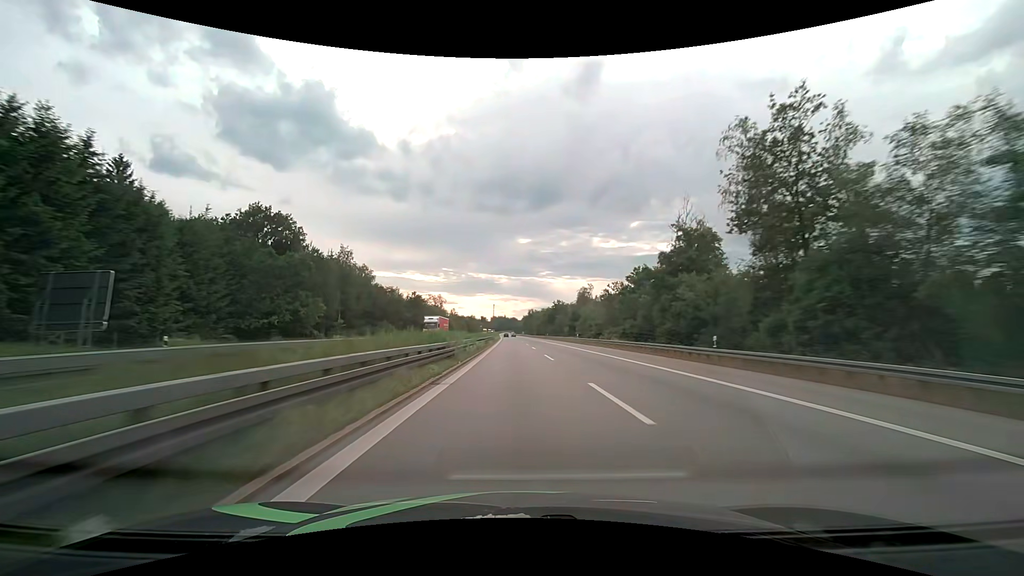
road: motorway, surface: asphalt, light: Day
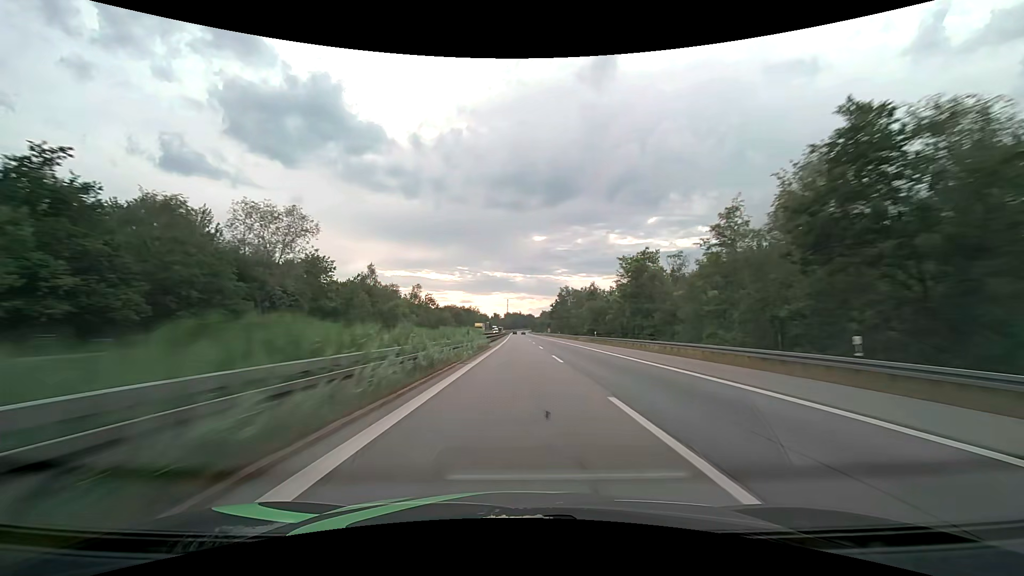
(-1.5, +113.5) m; -2°
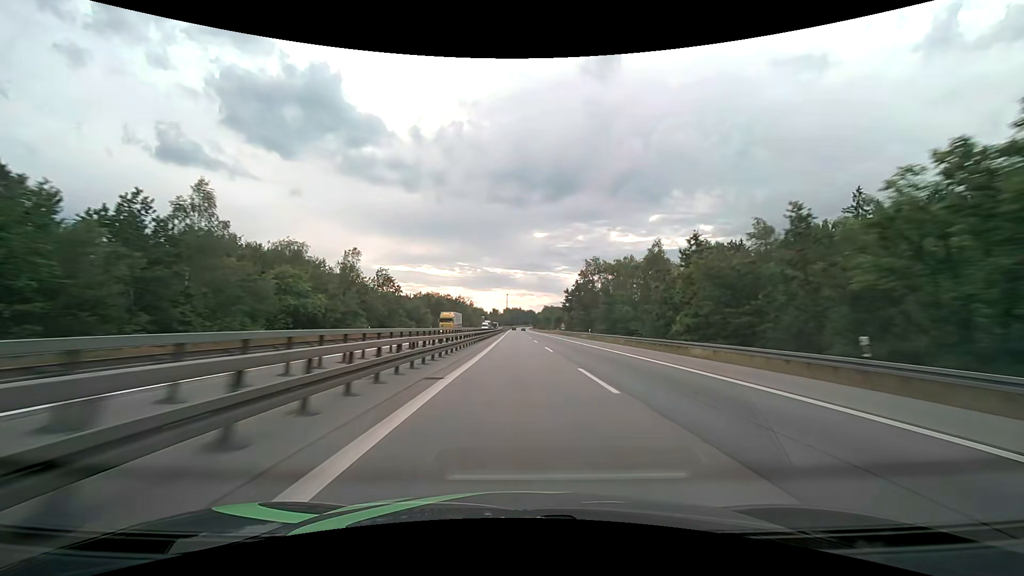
(-0.1, +48.6) m; 0°
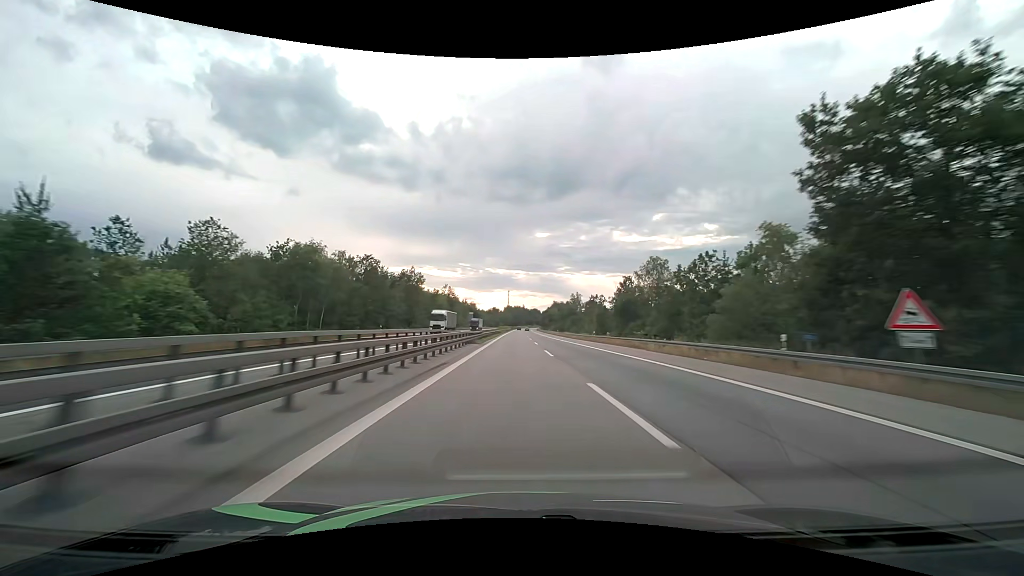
(-0.2, +95.6) m; 0°
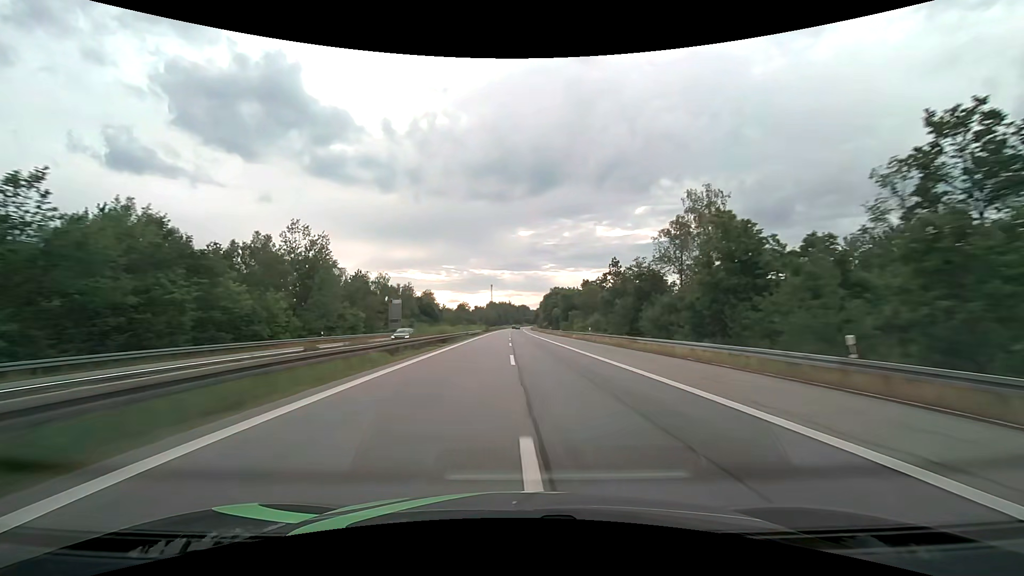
(+1.6, +113.7) m; +2°
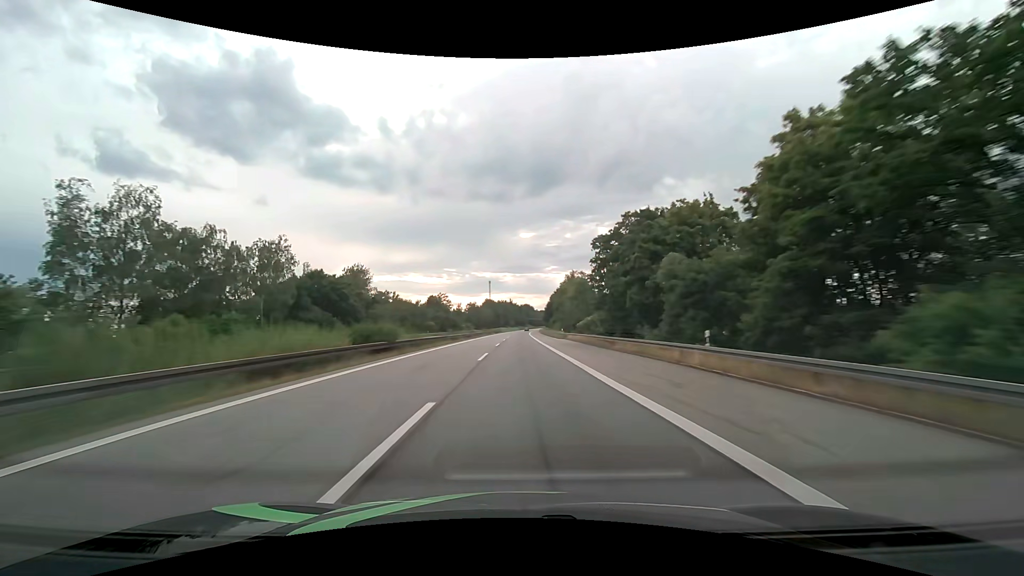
(0.0, +86.7) m; 0°
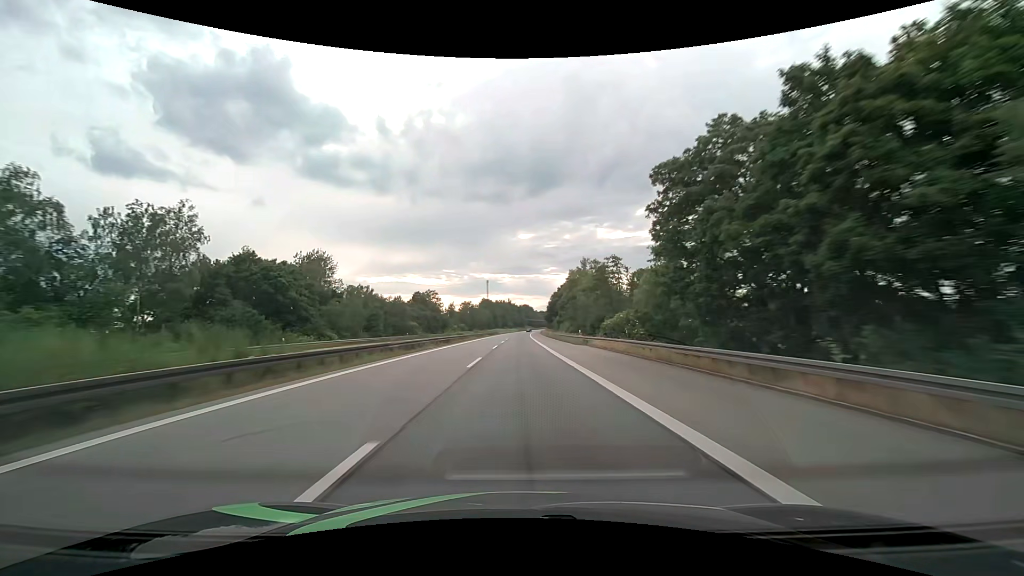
(0.0, +21.1) m; 0°
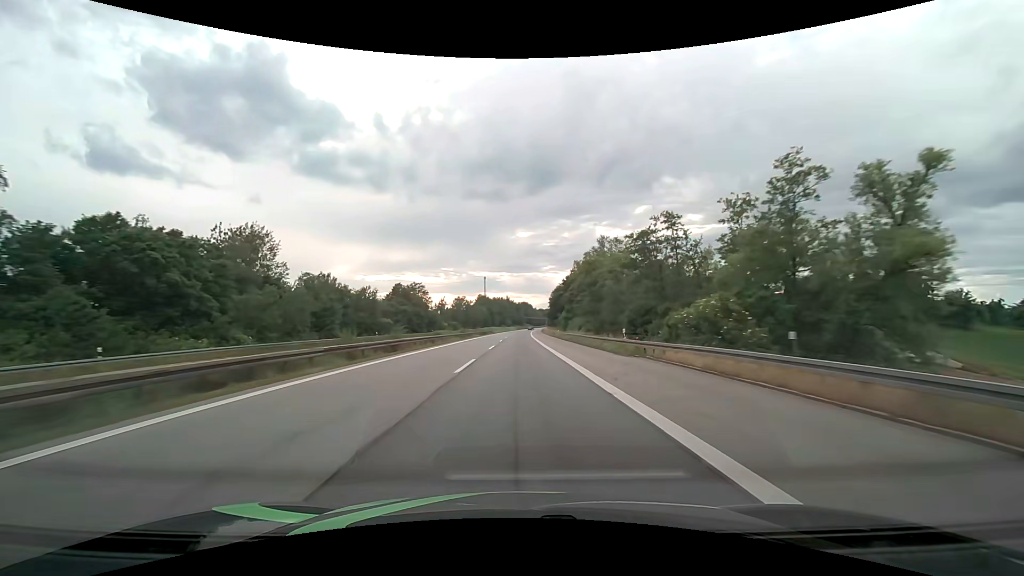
(+0.1, +20.9) m; 0°
(0, +10) (0, +20) (0, +30) (0, +40) (0, +50) (0, +60) (0, +70) (+1, +80) (+1, +90) (+1, +100) m
